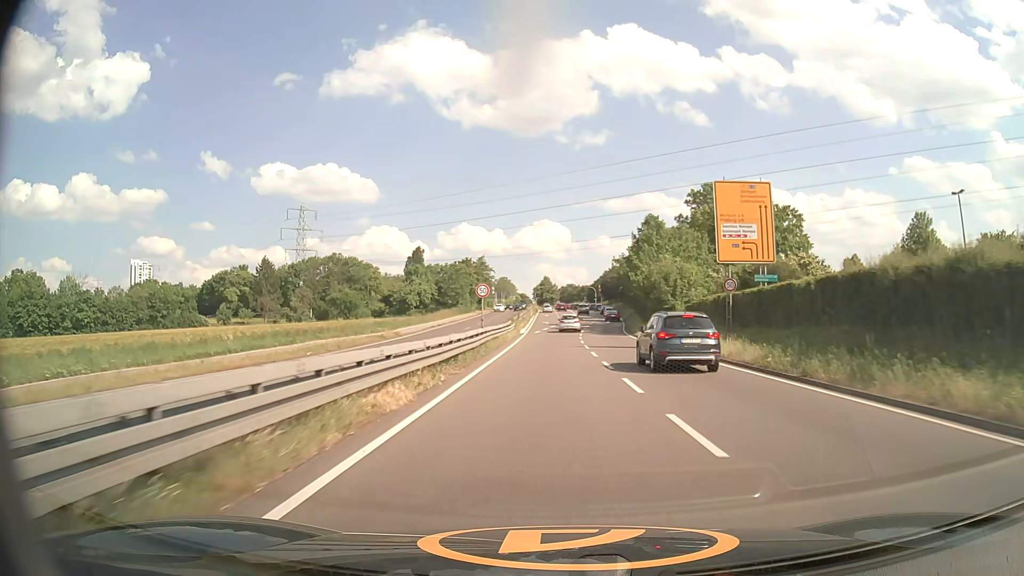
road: primary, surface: asphalt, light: Day
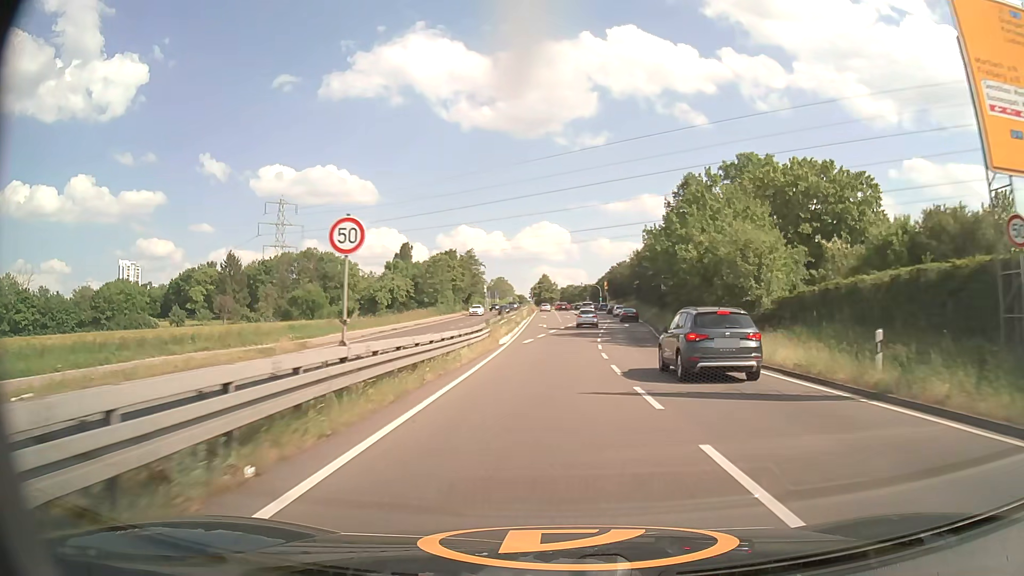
(0.0, +20.3) m; 0°
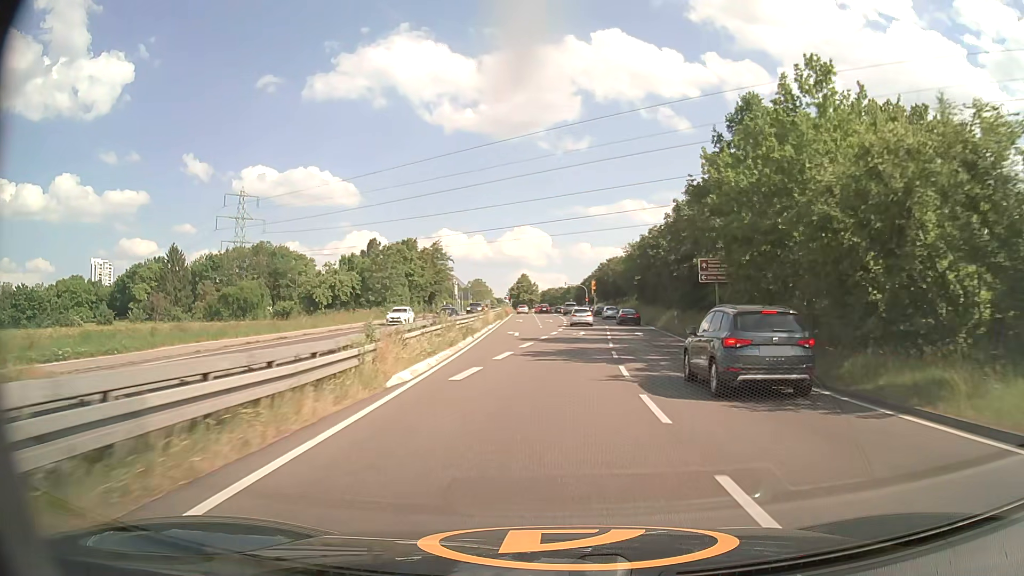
(+0.2, +19.1) m; +2°
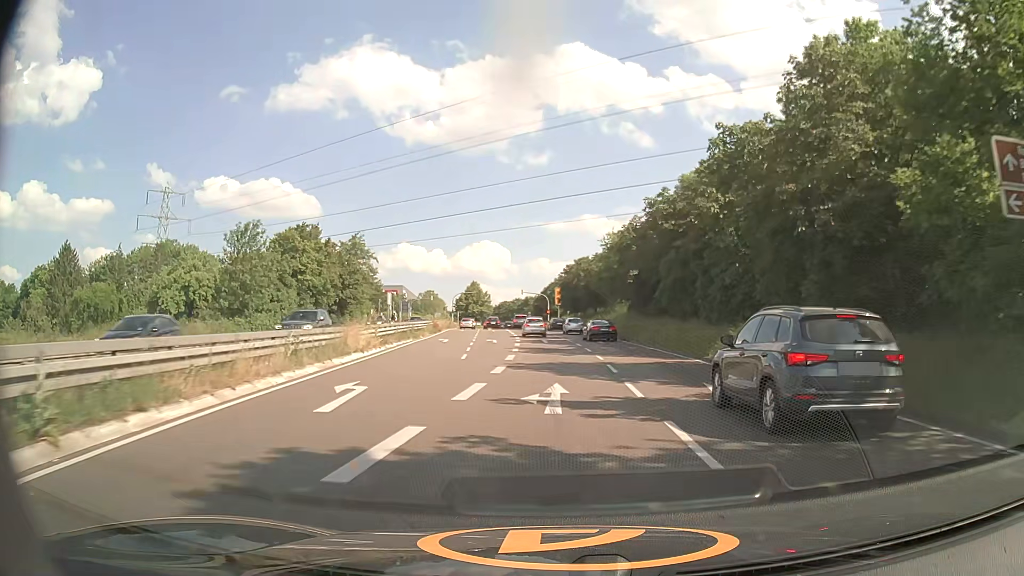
(+0.8, +26.2) m; +4°
